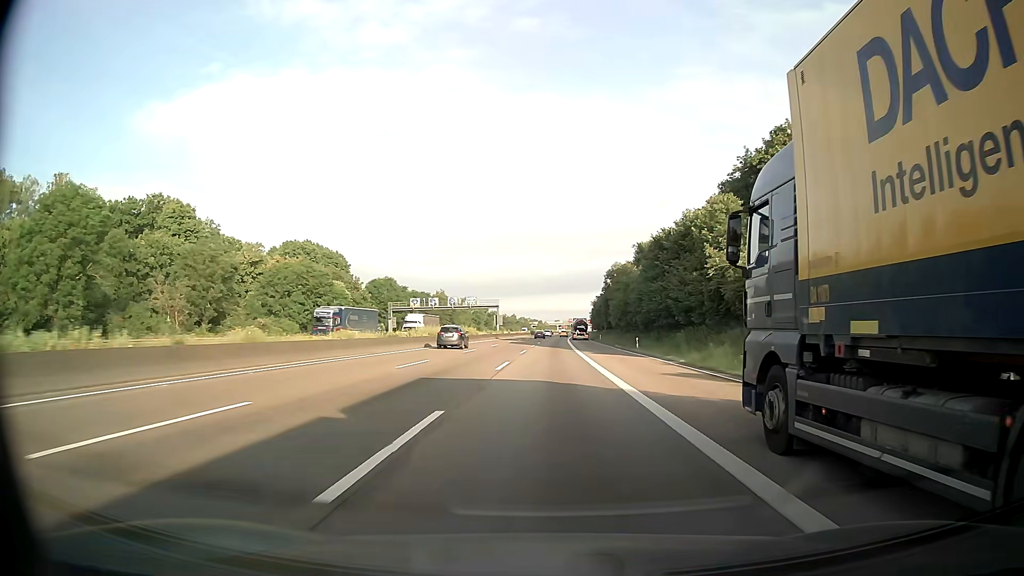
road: motorway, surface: asphalt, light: Day
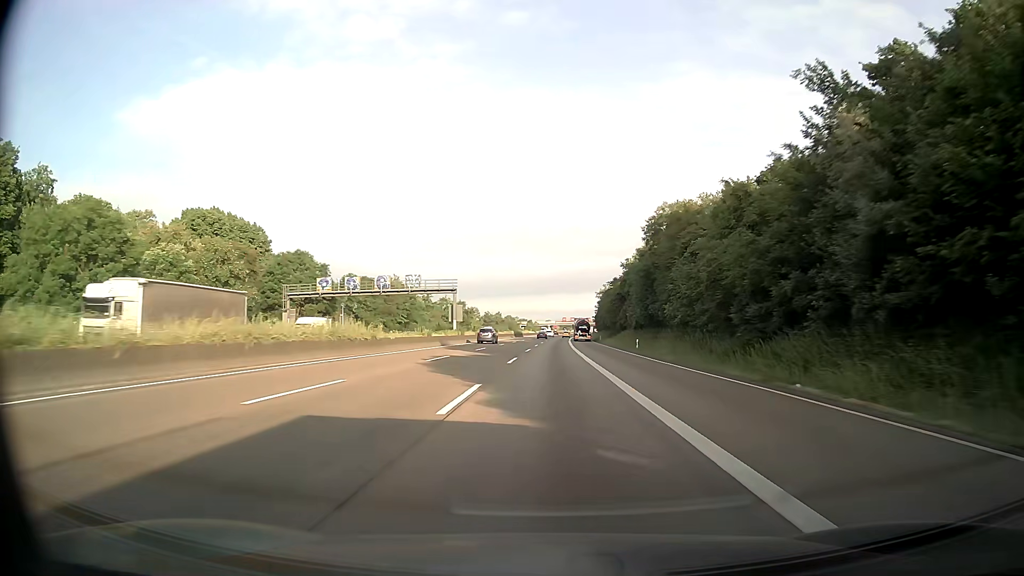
(+0.4, +48.4) m; +1°
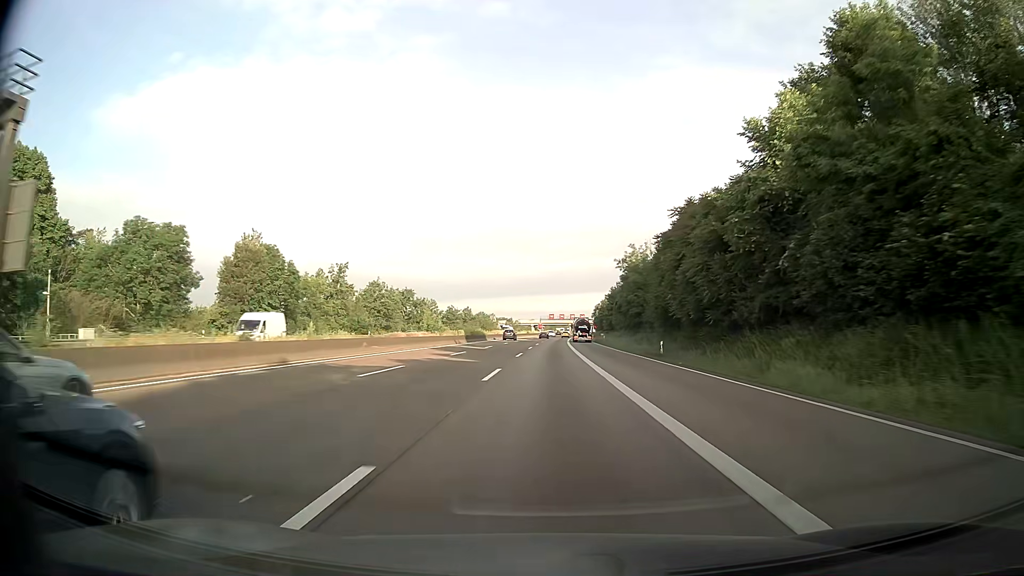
(+1.0, +64.4) m; +1°
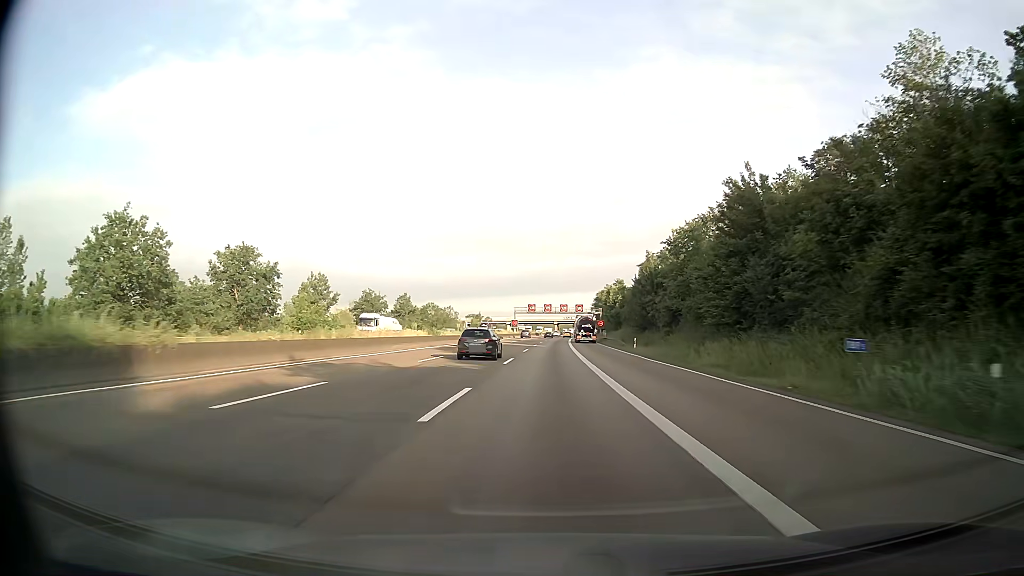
(+1.2, +80.6) m; +2°
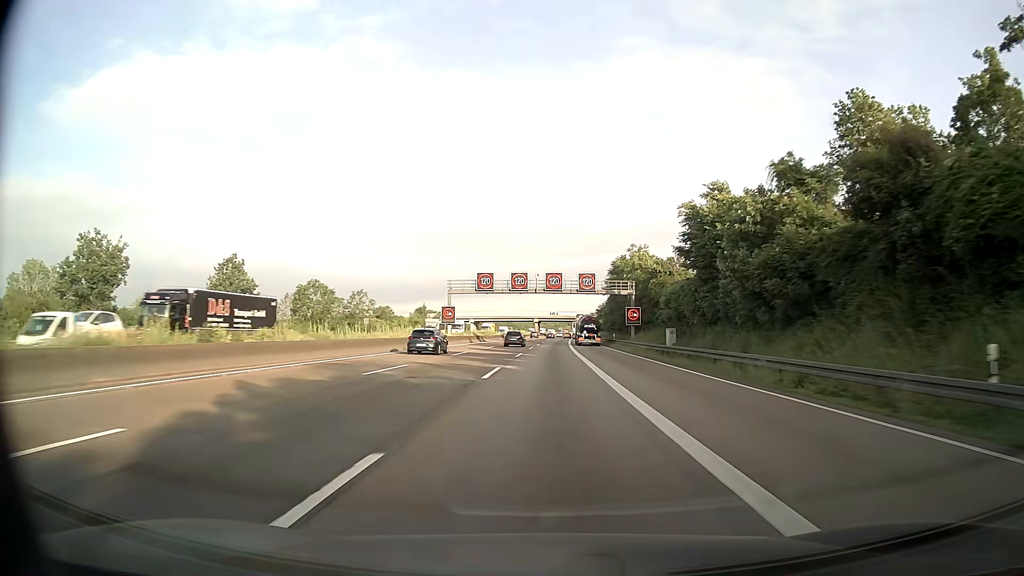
(+1.2, +80.6) m; +2°
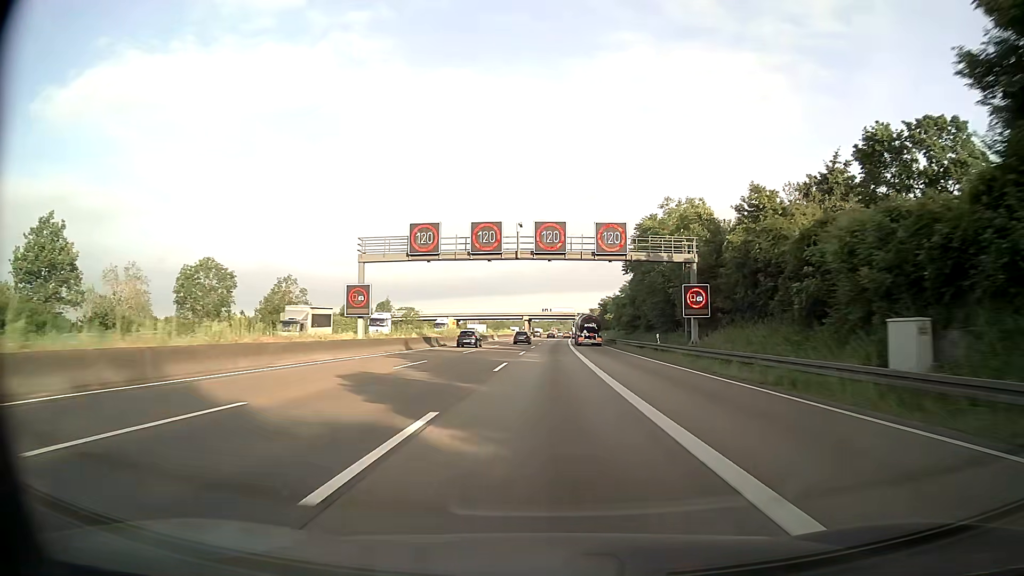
(+0.2, +32.2) m; +1°
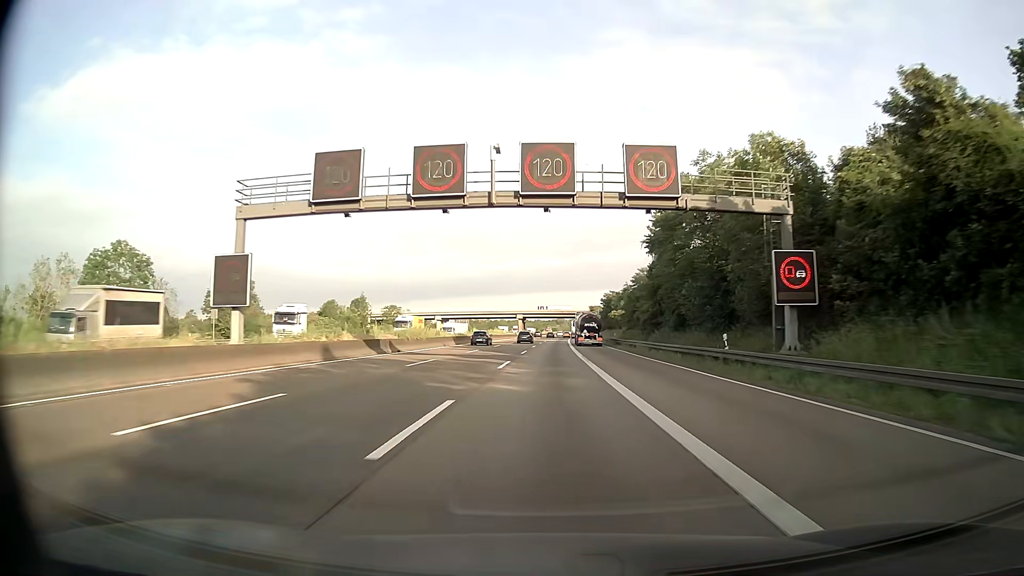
(0.0, +16.1) m; 0°
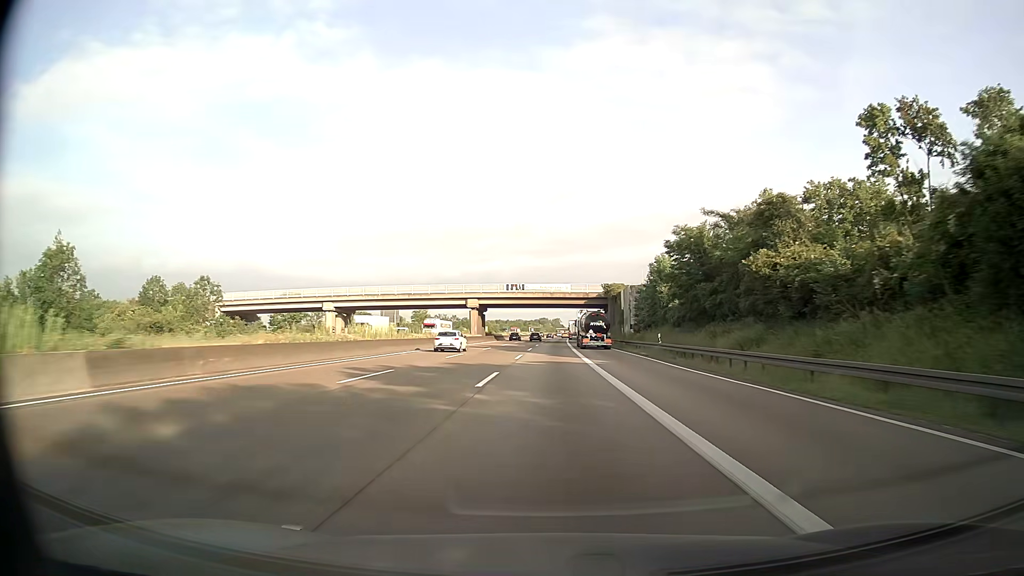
(+1.1, +80.6) m; +1°
(0, +10) (0, +20) (0, +30) (0, +40) (+1, +50) (+1, +60) (+1, +70) (+1, +80) (+1, +90) (+2, +100) m
